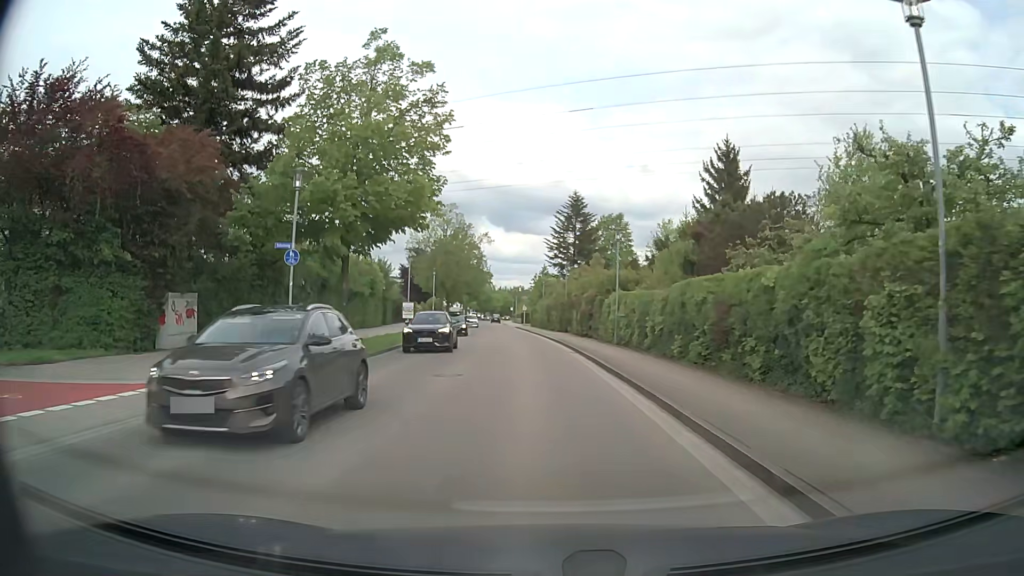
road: tertiary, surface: asphalt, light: Day
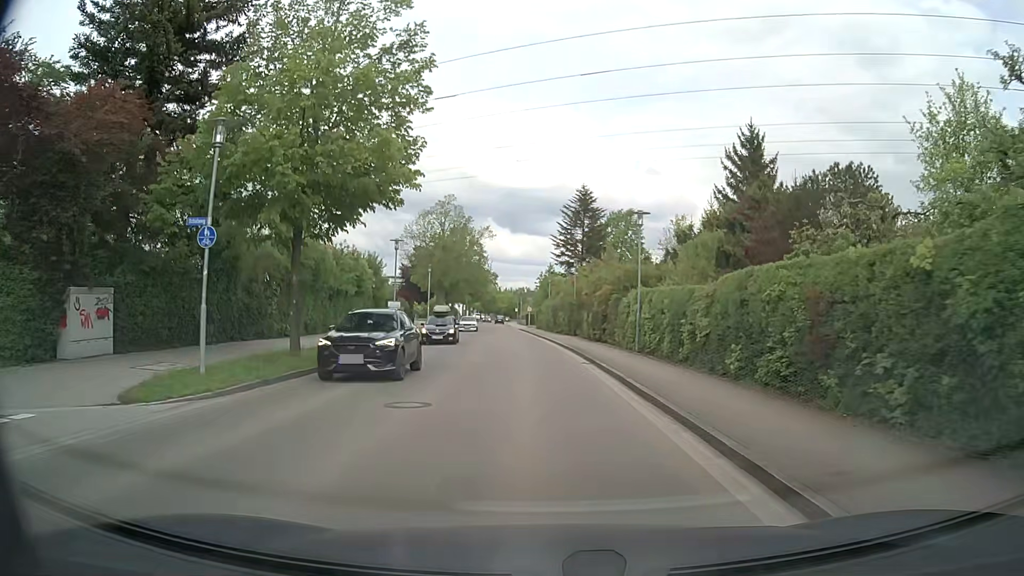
(0.0, +5.1) m; 0°
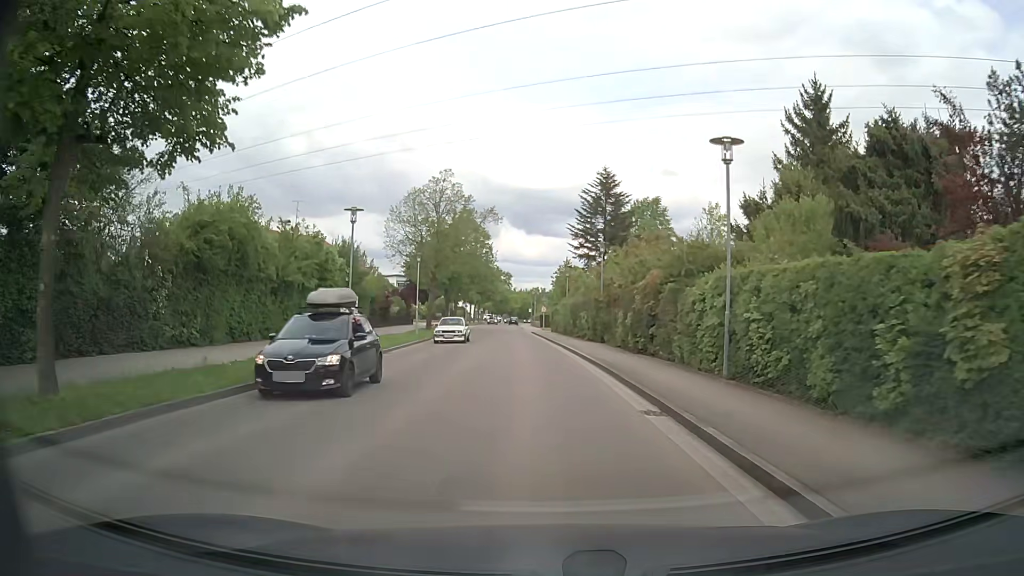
(-0.1, +10.3) m; -1°
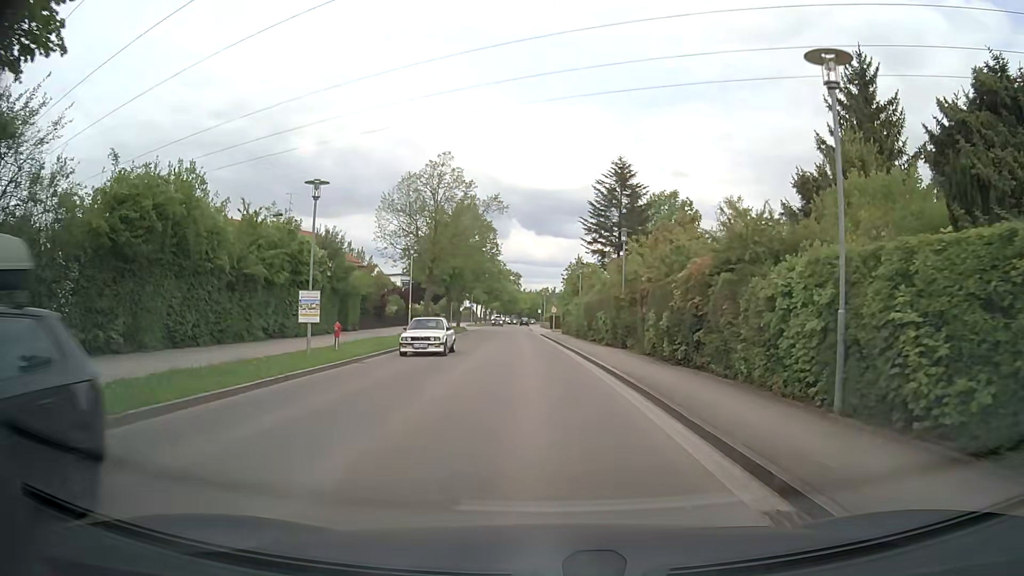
(0.0, +5.2) m; -1°
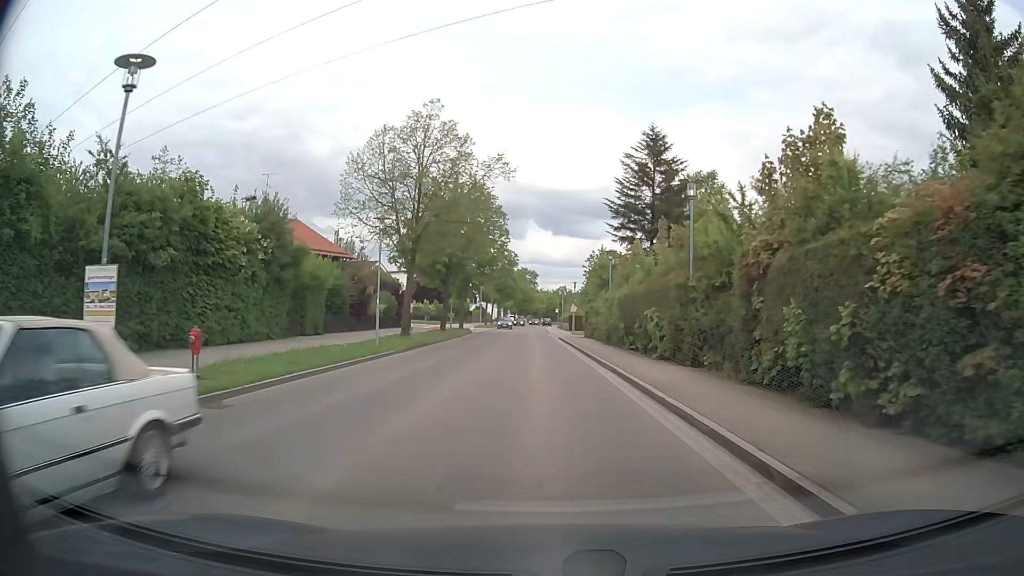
(-0.1, +10.5) m; -1°
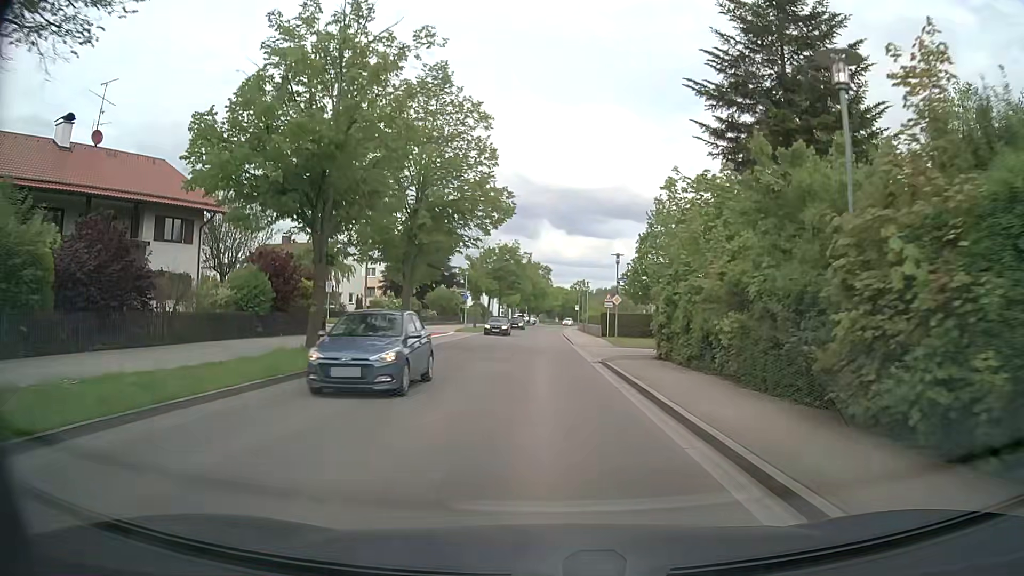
(-0.5, +28.3) m; -2°
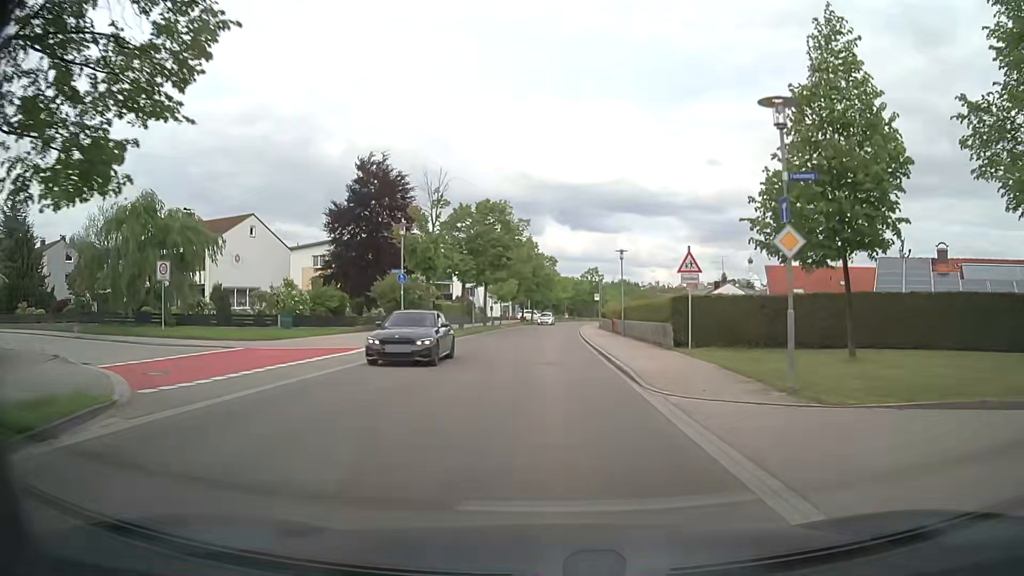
(+0.1, +26.2) m; 0°
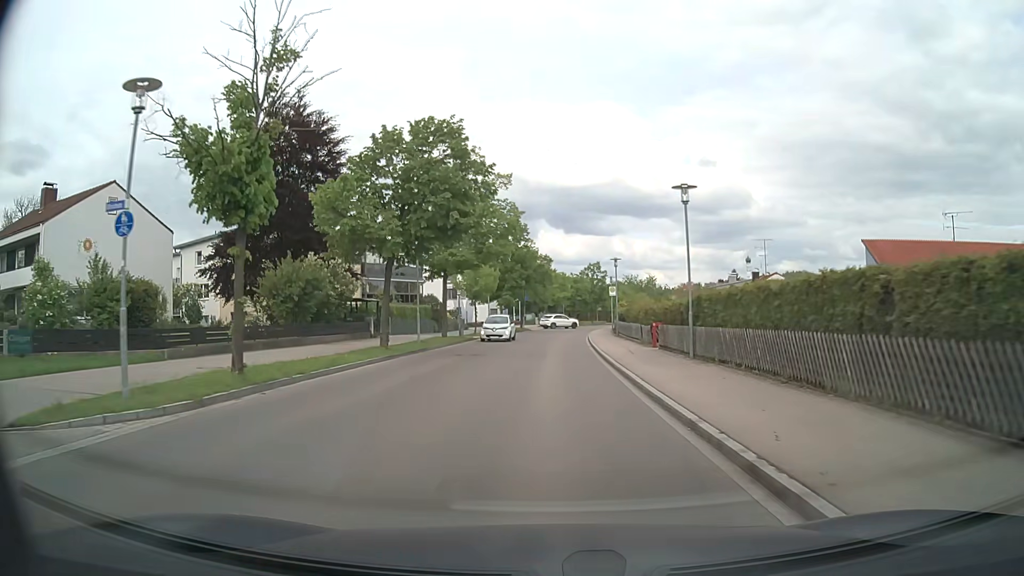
(+0.2, +19.9) m; 0°
(0, +10) (0, +20) (0, +30) (+1, +40) (+1, +50) (+2, +60) (+3, +70) (+4, +80) (+6, +90) (+8, +99) m
